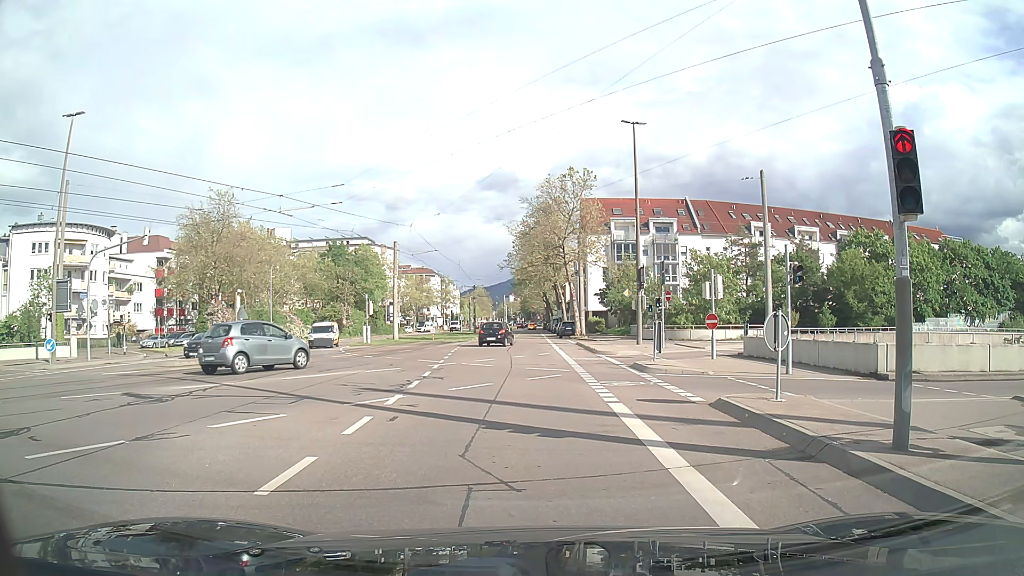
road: tertiary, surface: asphalt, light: Day
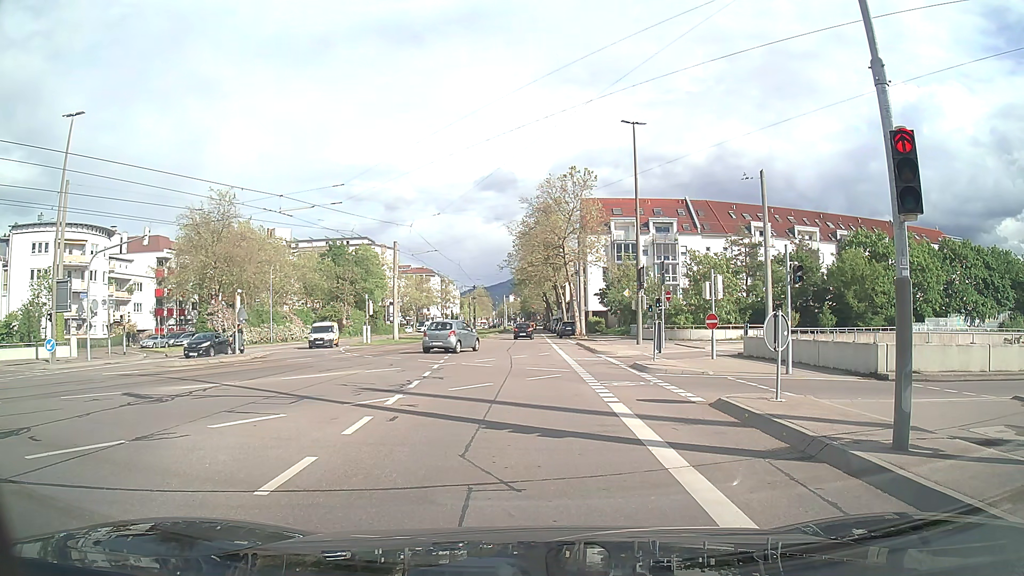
(0.0, 0.0) m; 0°
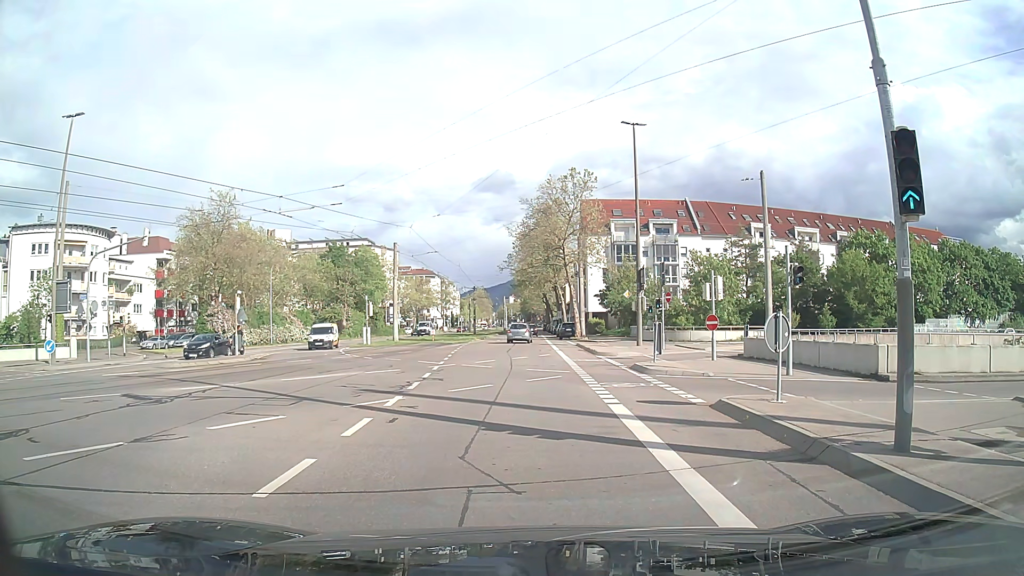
(0.0, 0.0) m; 0°
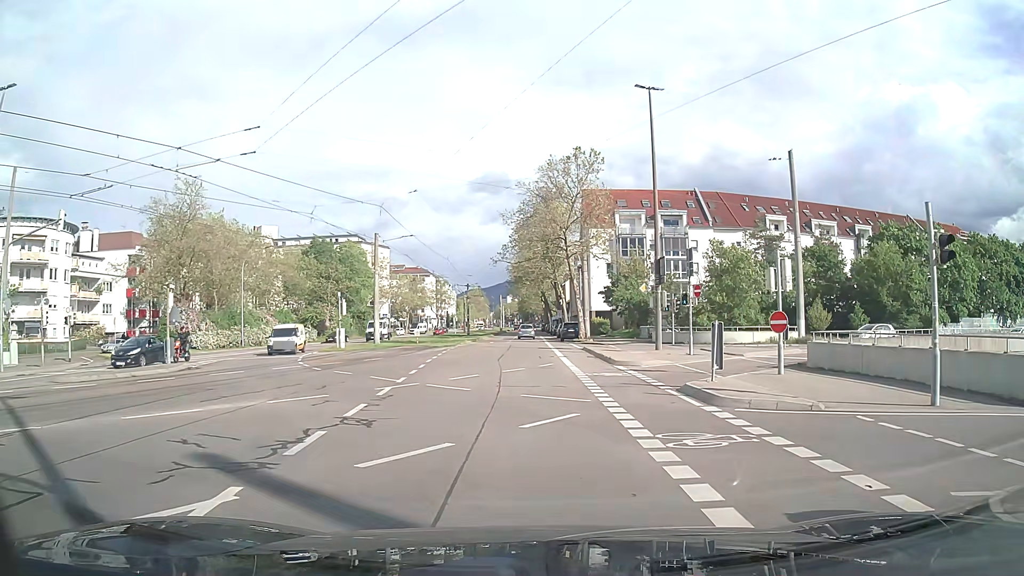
(-0.2, +7.6) m; -1°
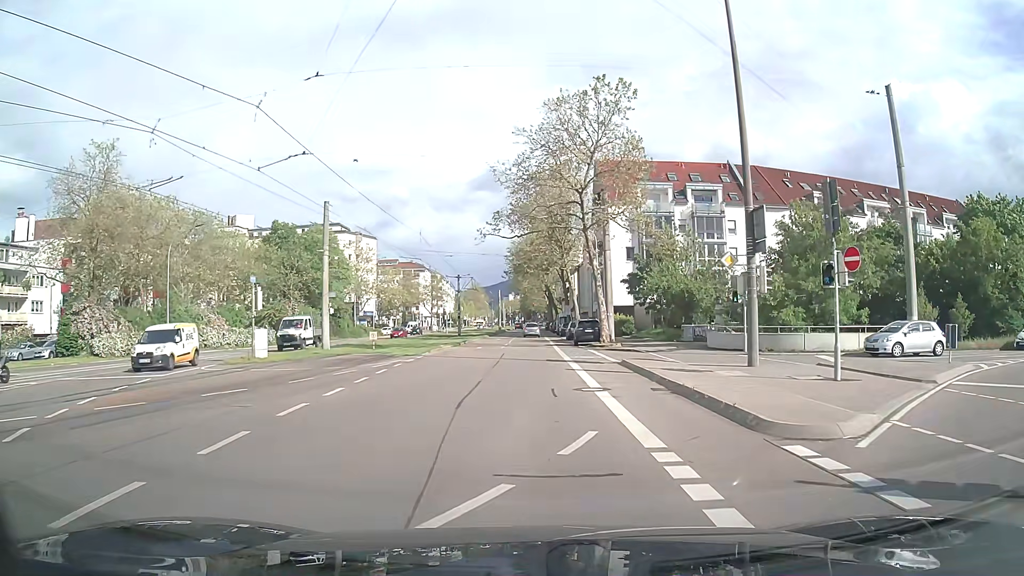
(-0.2, +15.5) m; -1°
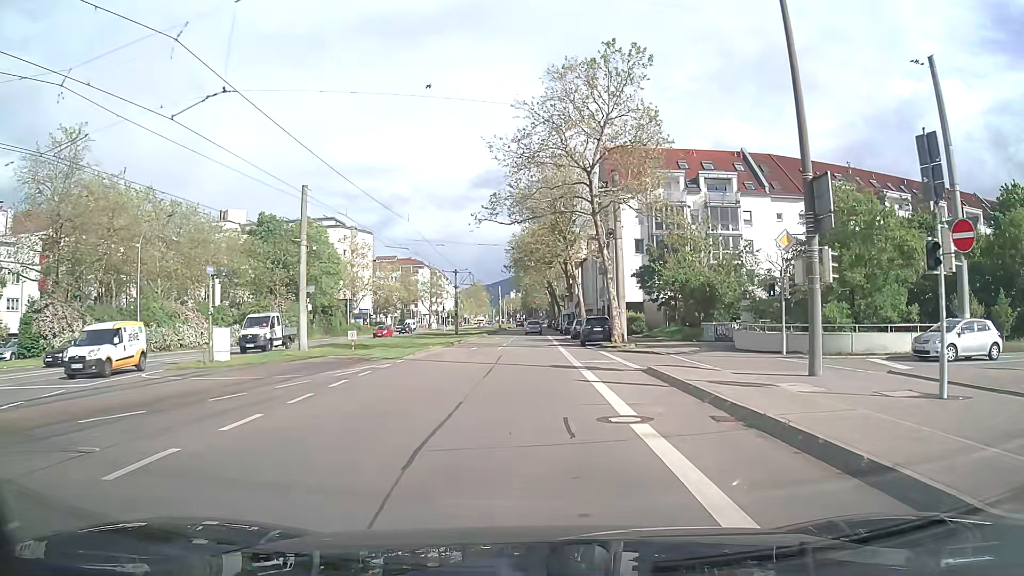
(0.0, +4.7) m; 0°
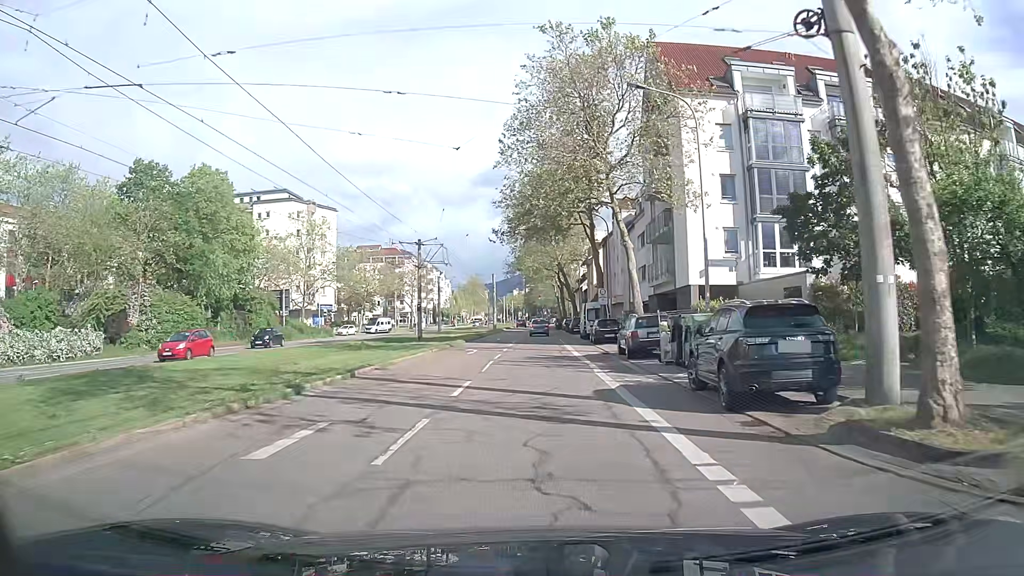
(-0.1, +27.6) m; 0°
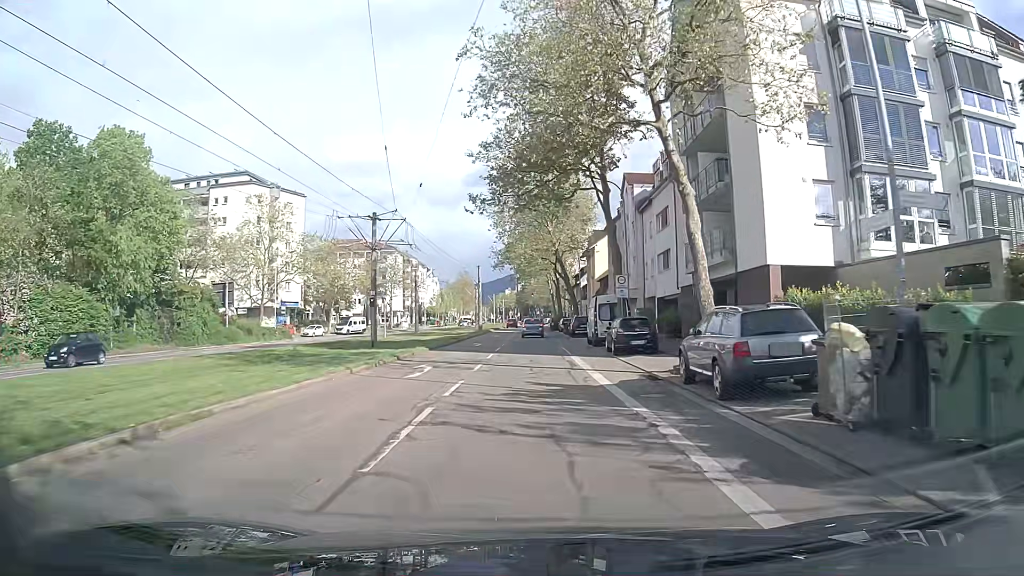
(+0.1, +12.4) m; +1°
